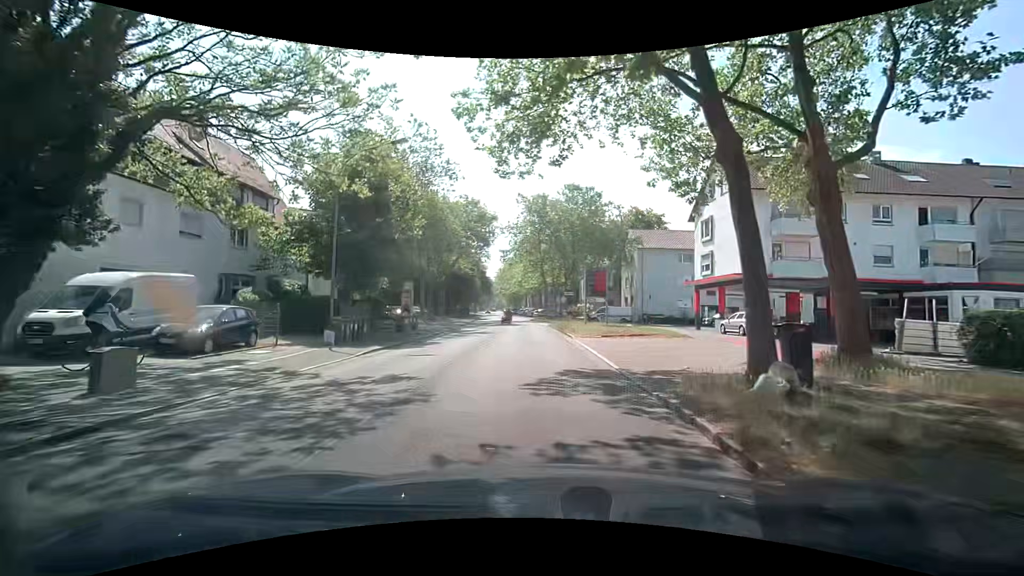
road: secondary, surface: asphalt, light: Day
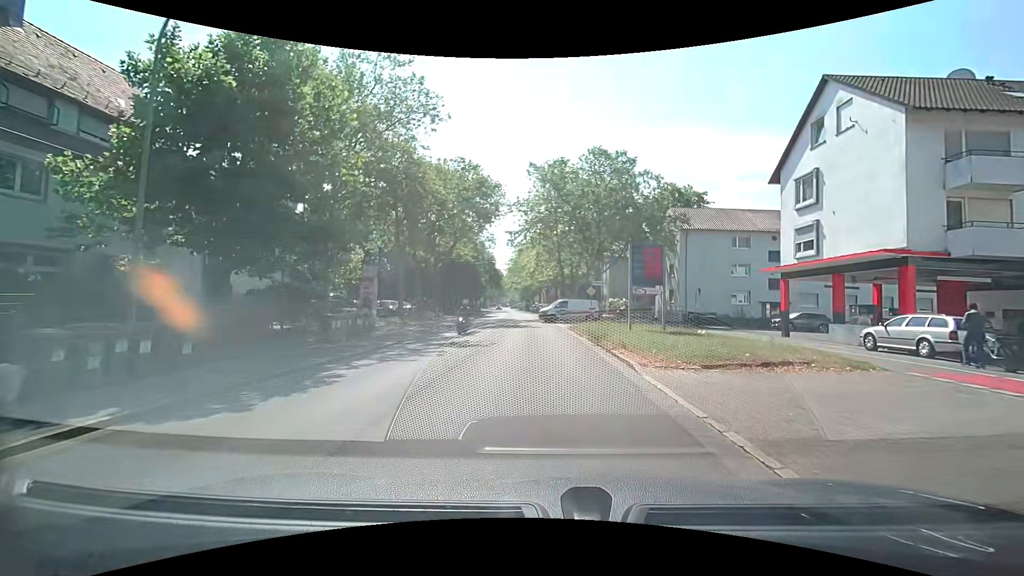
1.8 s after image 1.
(0.0, +12.6) m; -3°
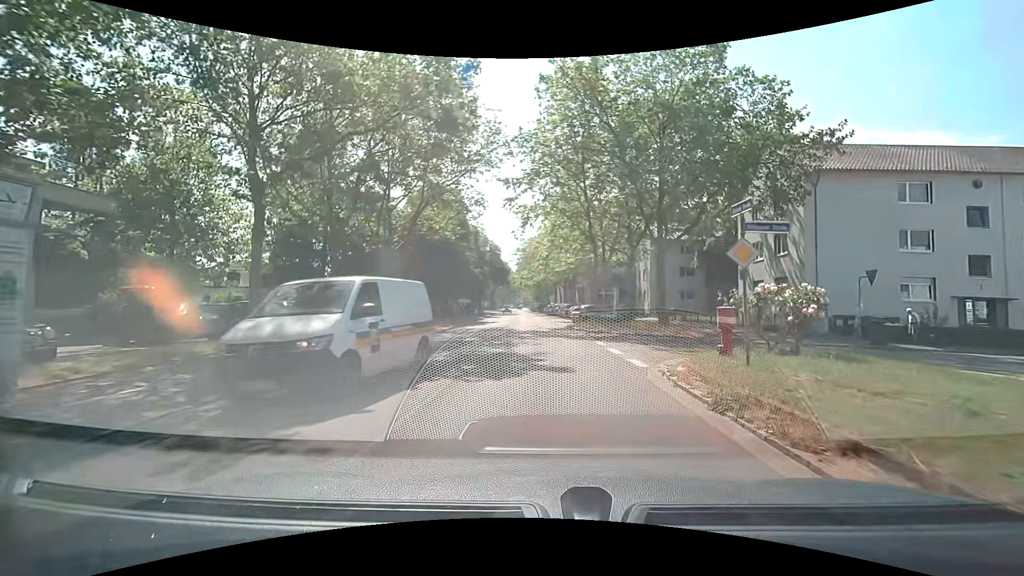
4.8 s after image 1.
(+0.3, +21.0) m; 0°
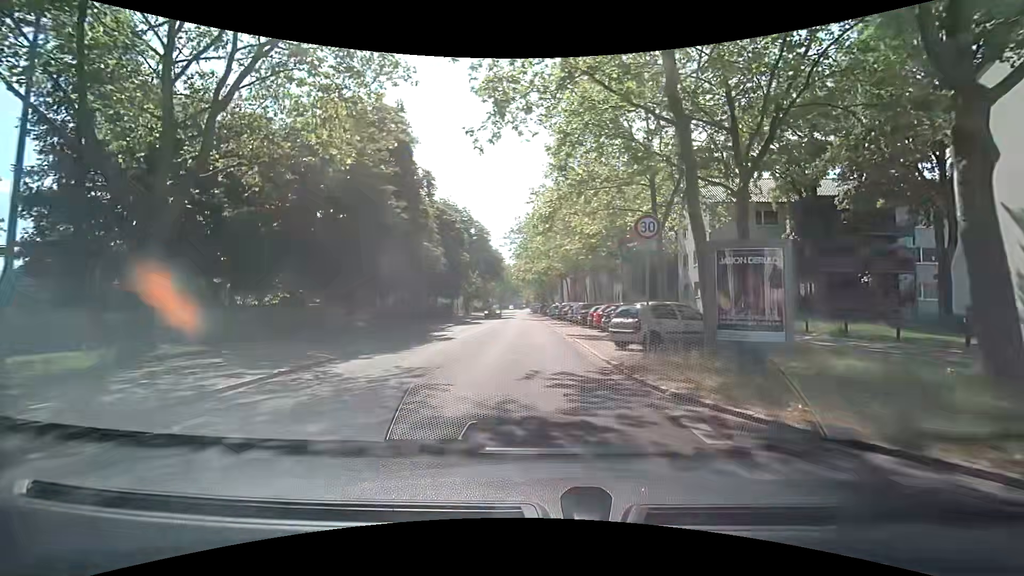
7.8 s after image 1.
(+0.1, +21.0) m; -1°
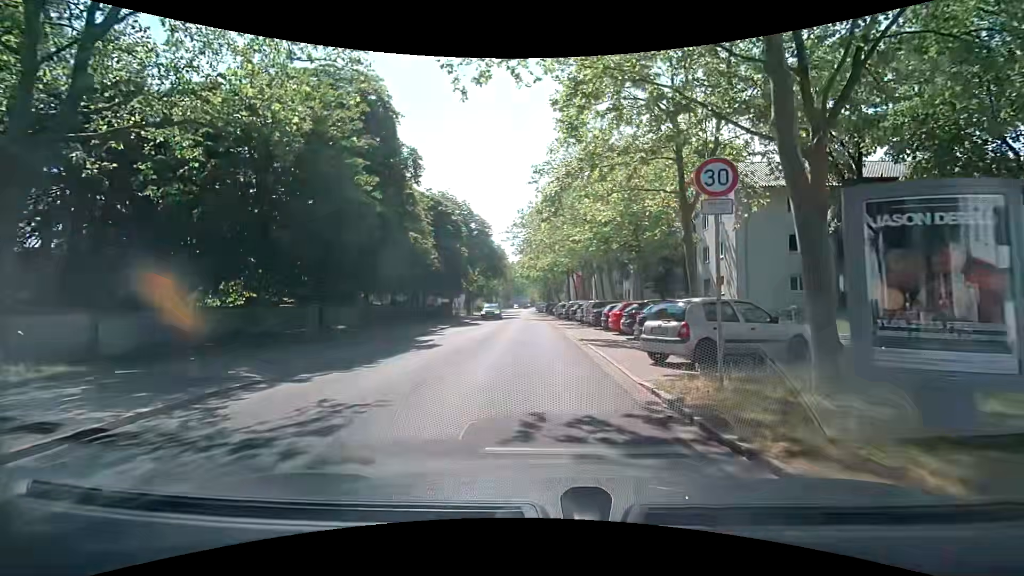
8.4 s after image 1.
(0.0, +4.2) m; -1°
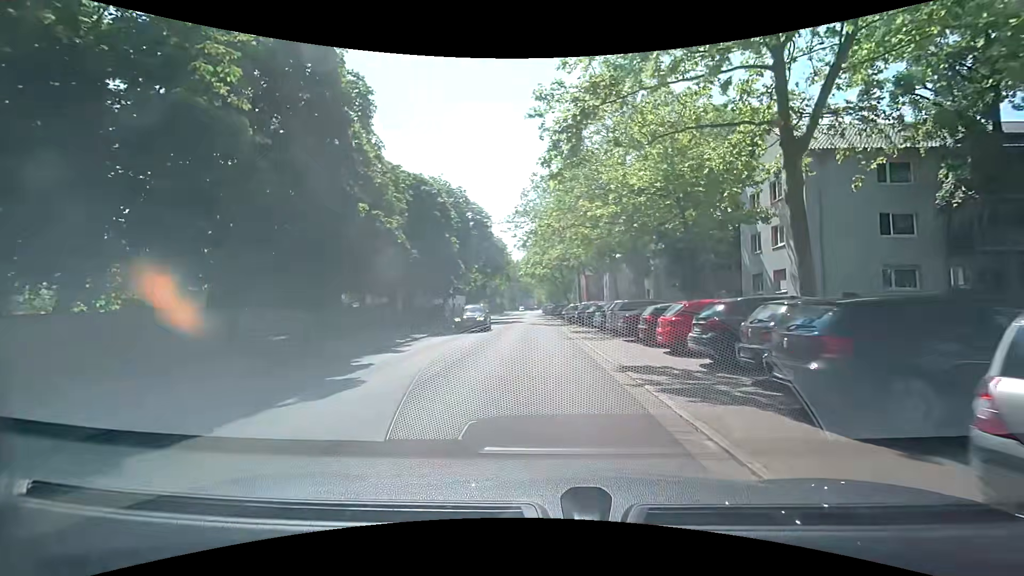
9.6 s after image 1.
(0.0, +8.4) m; -2°
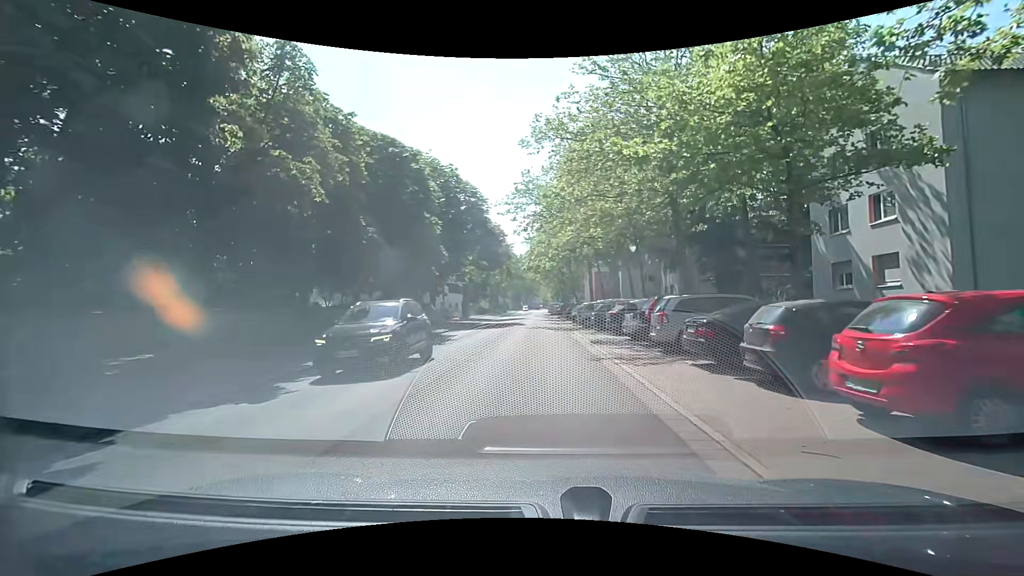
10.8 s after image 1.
(+0.2, +8.6) m; +1°
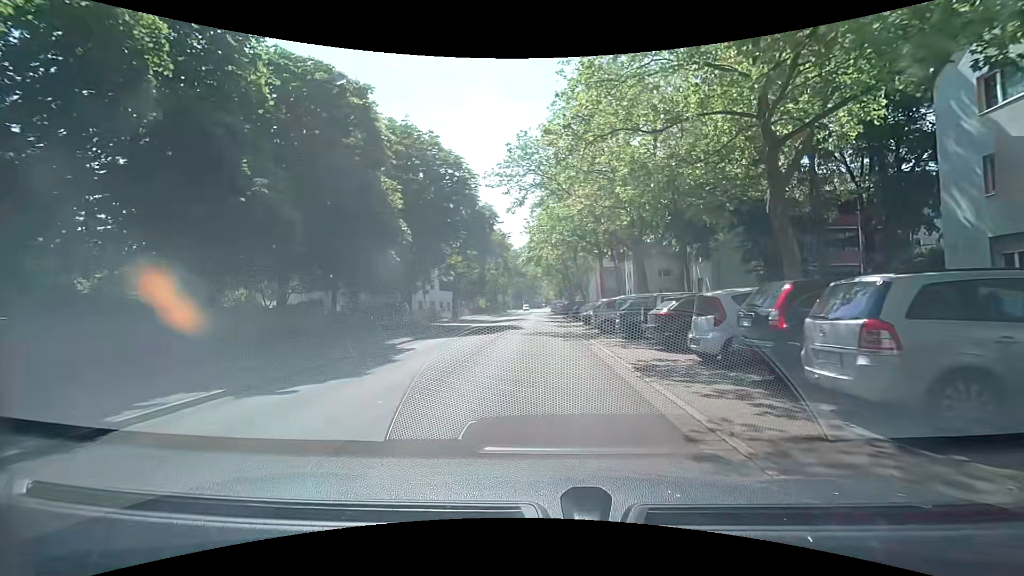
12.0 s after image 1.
(+0.1, +8.8) m; +1°
(0, +10) (0, +20) (-1, +30) (-1, +40) (-1, +50) (-1, +60) (-2, +70) (-2, +80) (-2, +90) (-3, +100) m
